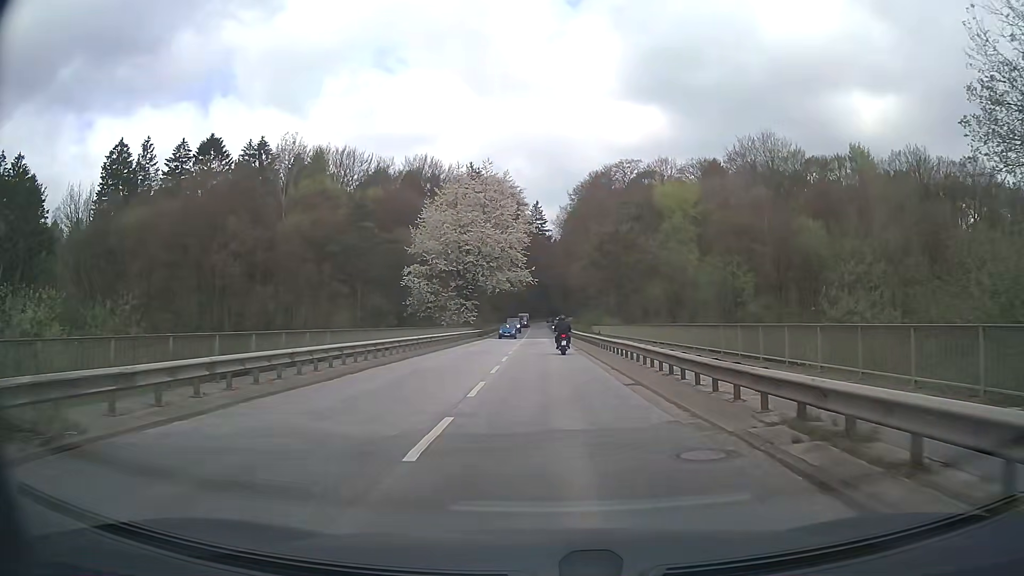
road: secondary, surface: asphalt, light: Day
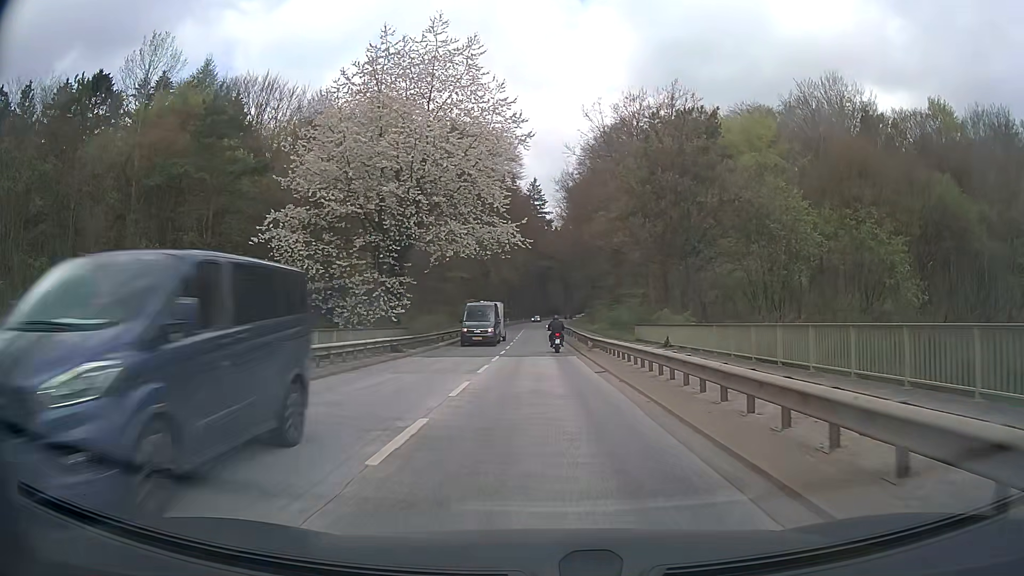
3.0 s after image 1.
(+0.5, +36.4) m; +1°
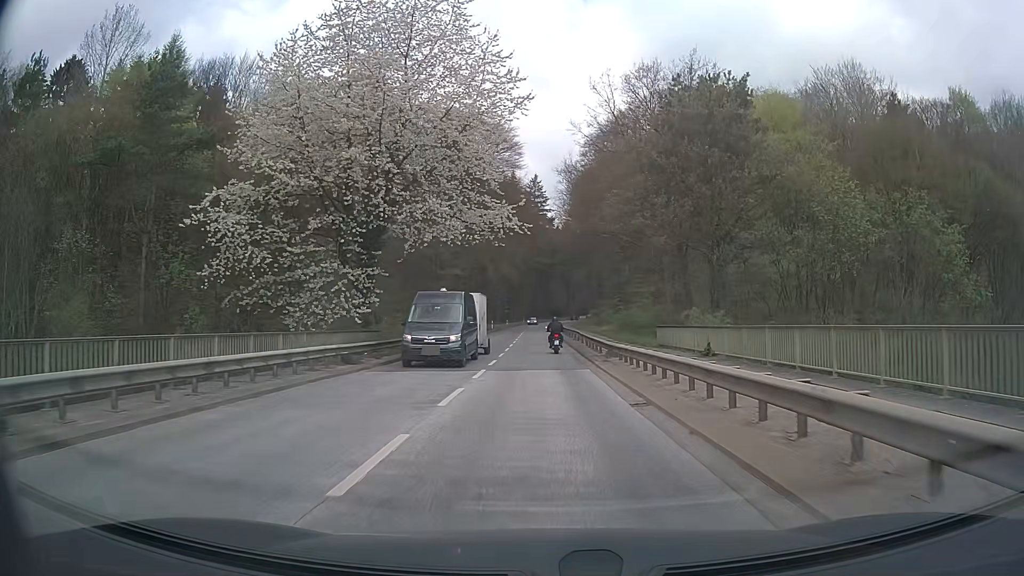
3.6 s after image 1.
(0.0, +7.2) m; 0°
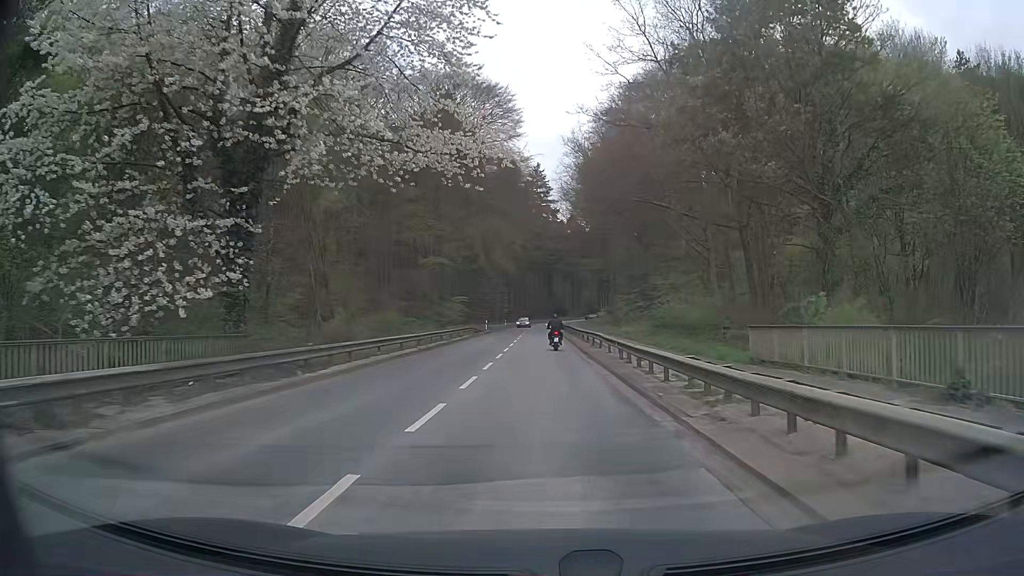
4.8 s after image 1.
(0.0, +14.4) m; 0°
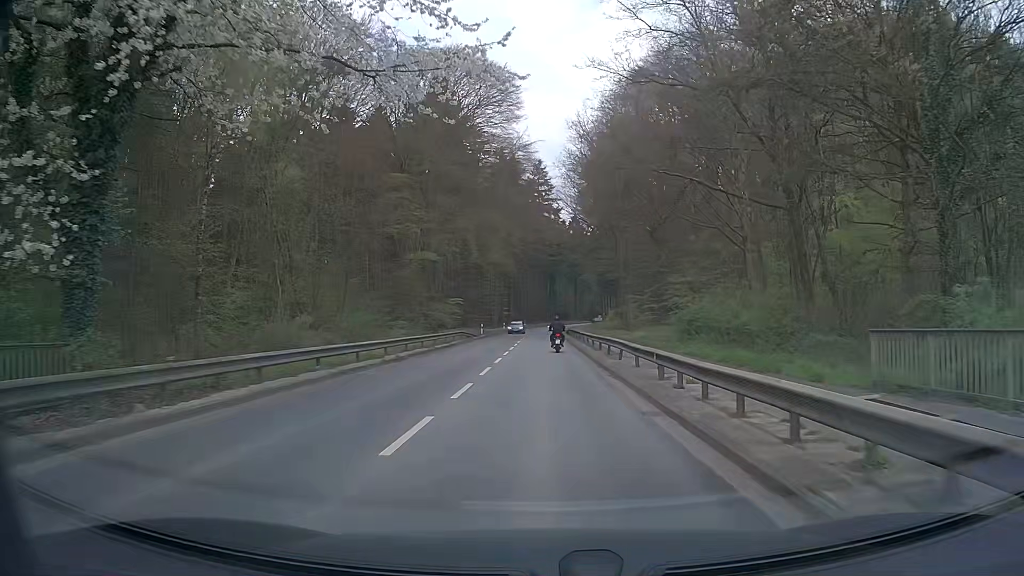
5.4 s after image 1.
(0.0, +7.2) m; 0°
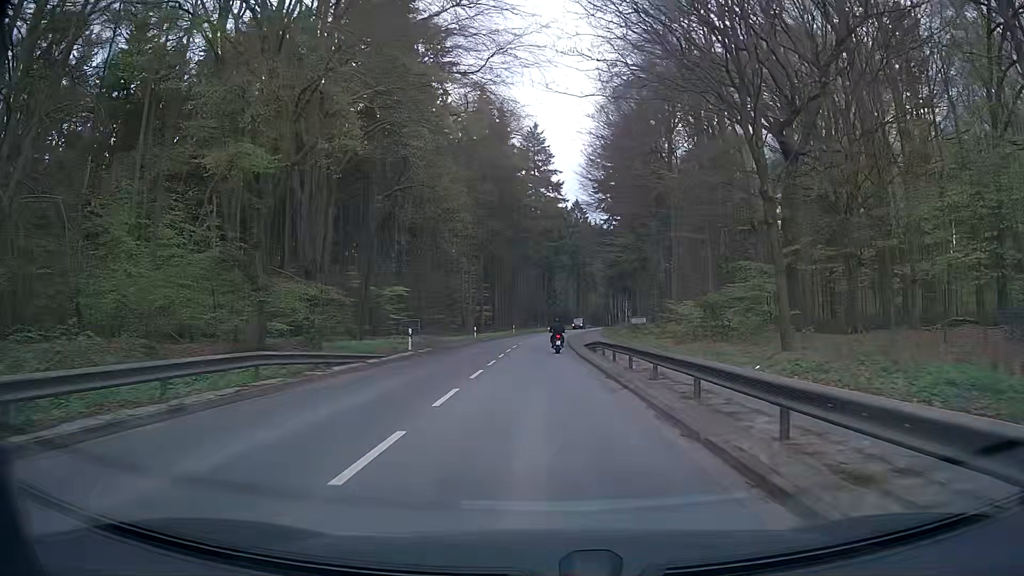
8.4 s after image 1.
(+0.2, +36.0) m; 0°
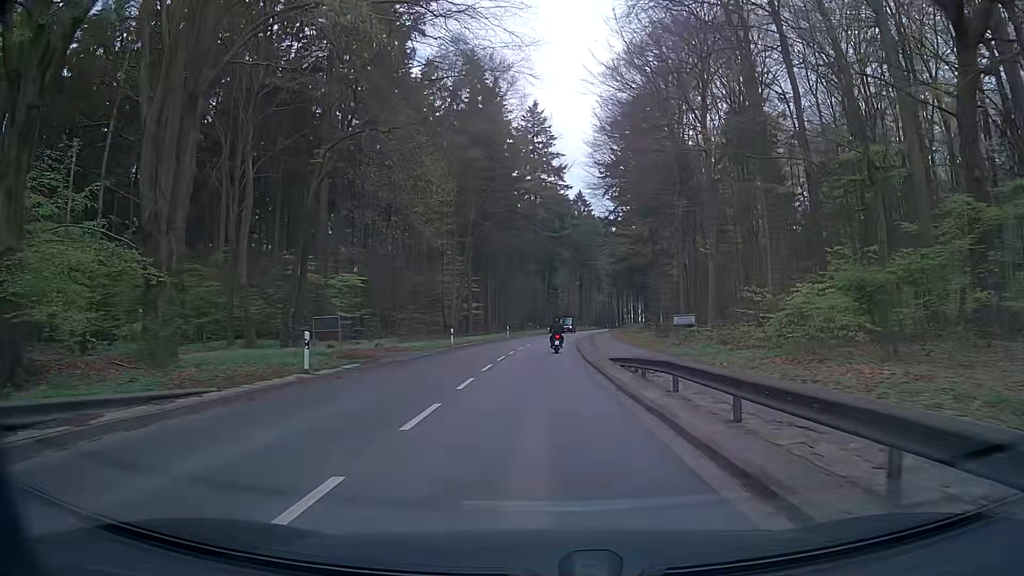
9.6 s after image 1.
(+0.2, +14.5) m; +1°
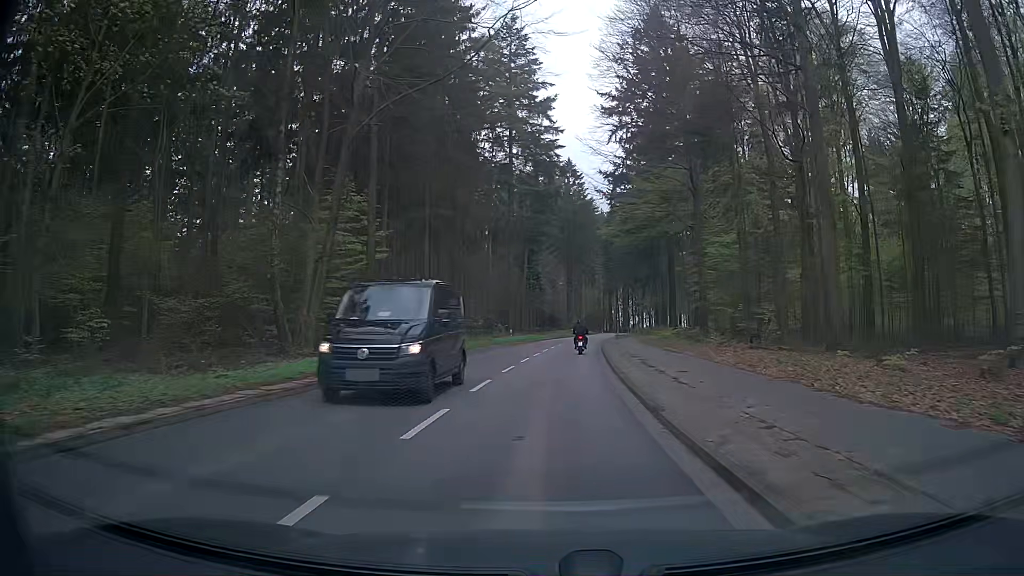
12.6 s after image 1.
(+0.2, +36.8) m; +1°
(0, +10) (0, +20) (+1, +30) (+1, +40) (+2, +50) (+3, +60) (+5, +70) (+6, +80) (+8, +90) (+10, +99) m
